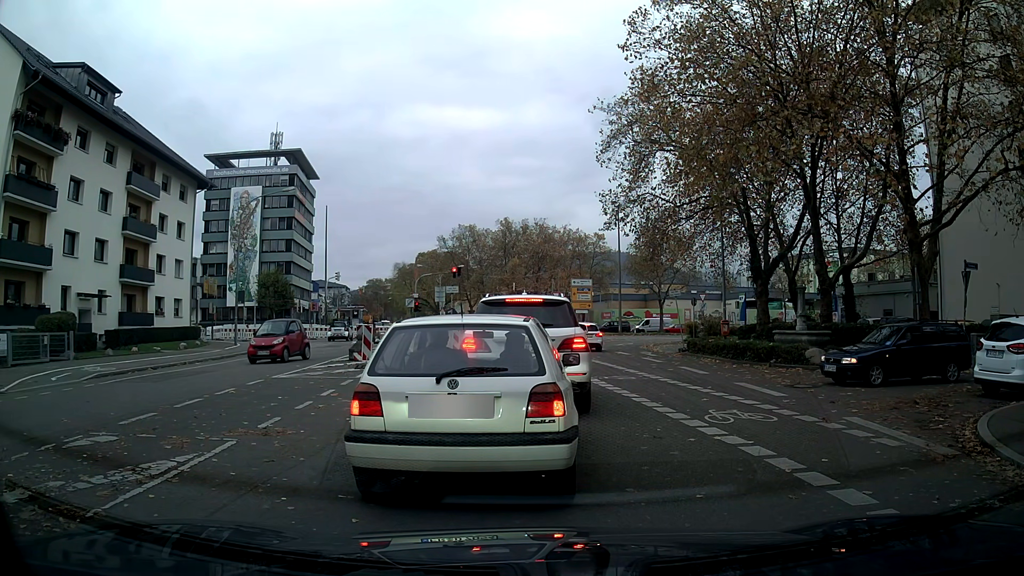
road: tertiary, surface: asphalt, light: Day
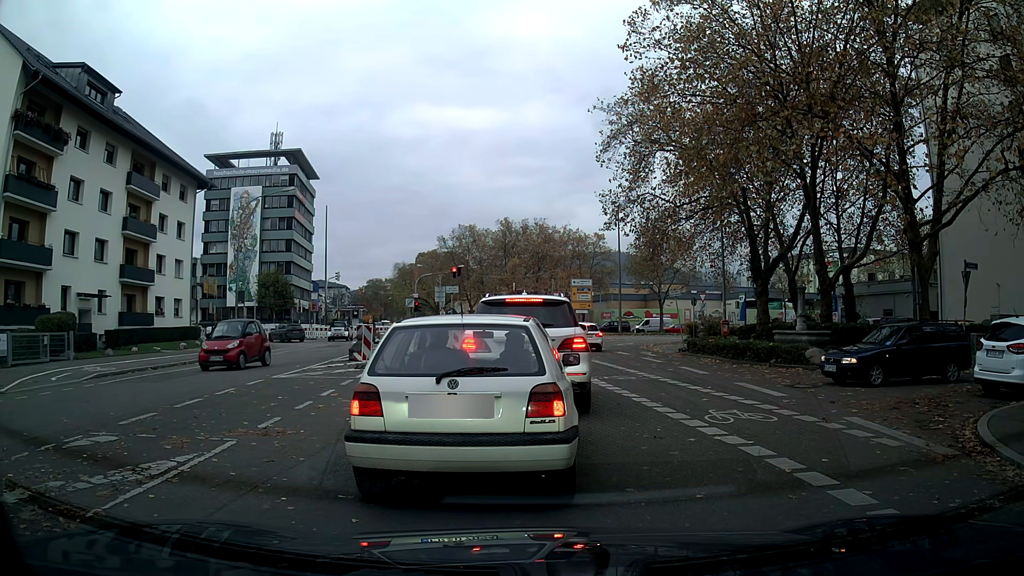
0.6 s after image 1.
(0.0, 0.0) m; 0°
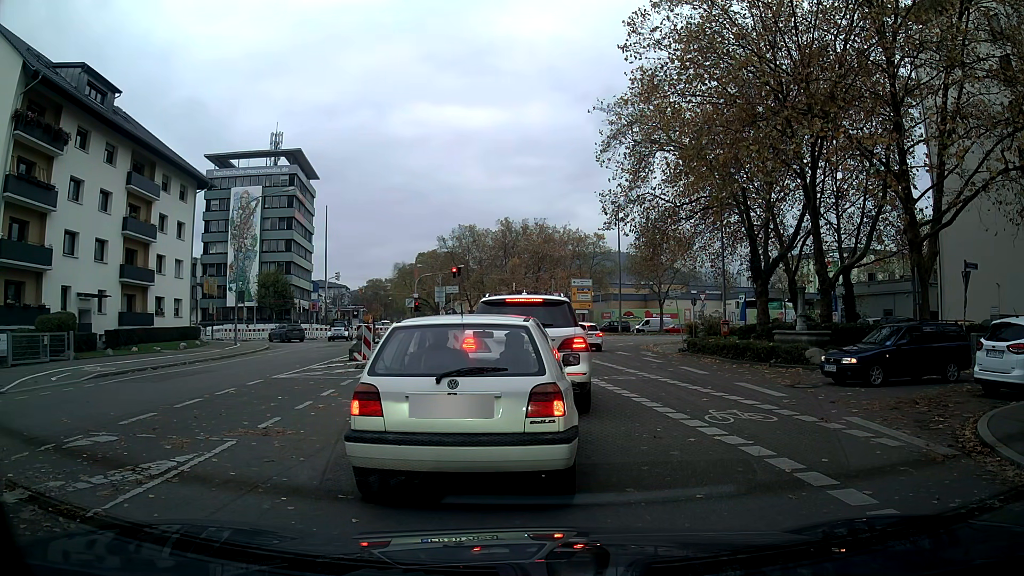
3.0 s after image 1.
(0.0, 0.0) m; 0°
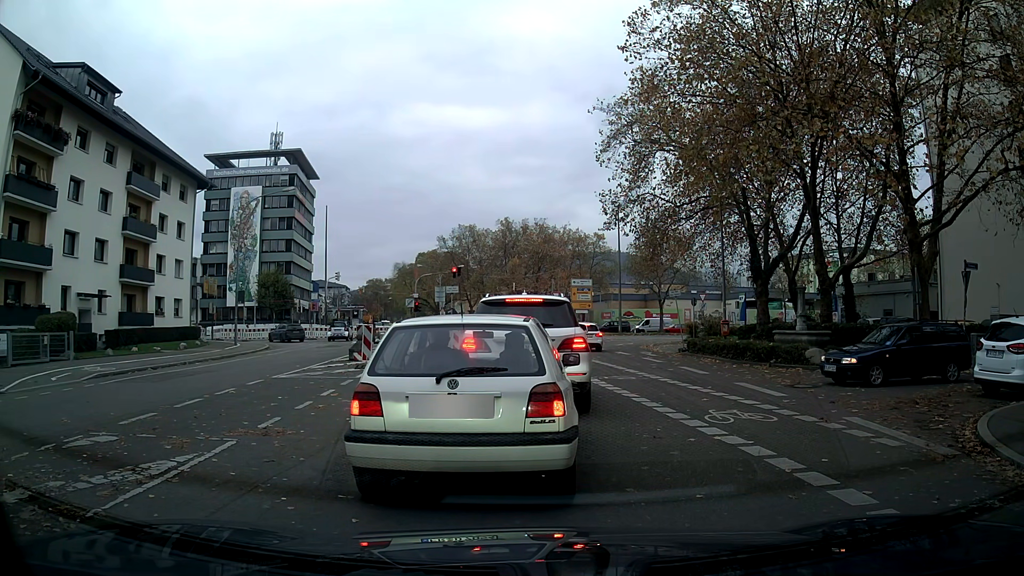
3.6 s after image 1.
(0.0, 0.0) m; 0°
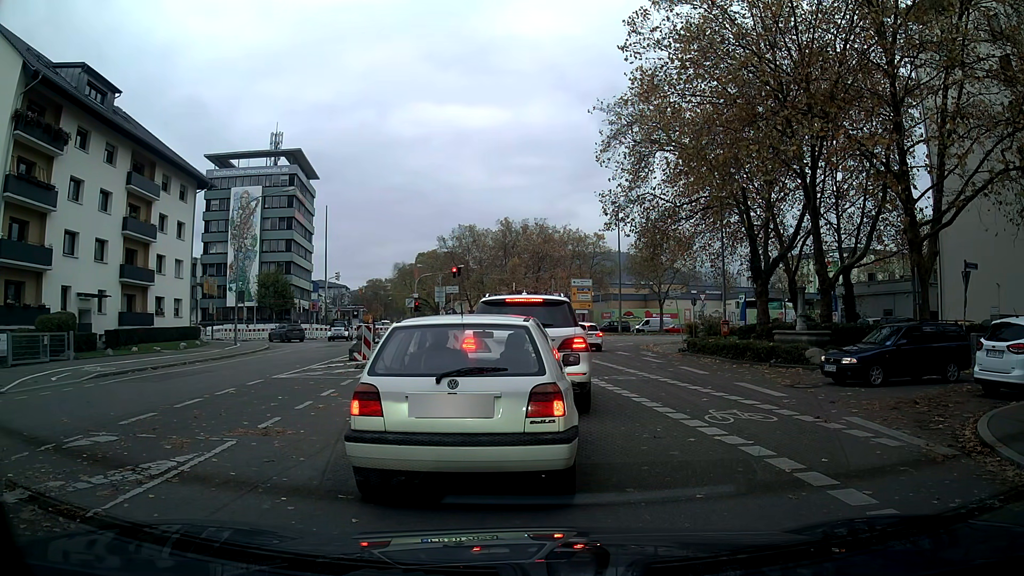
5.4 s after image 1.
(0.0, 0.0) m; 0°
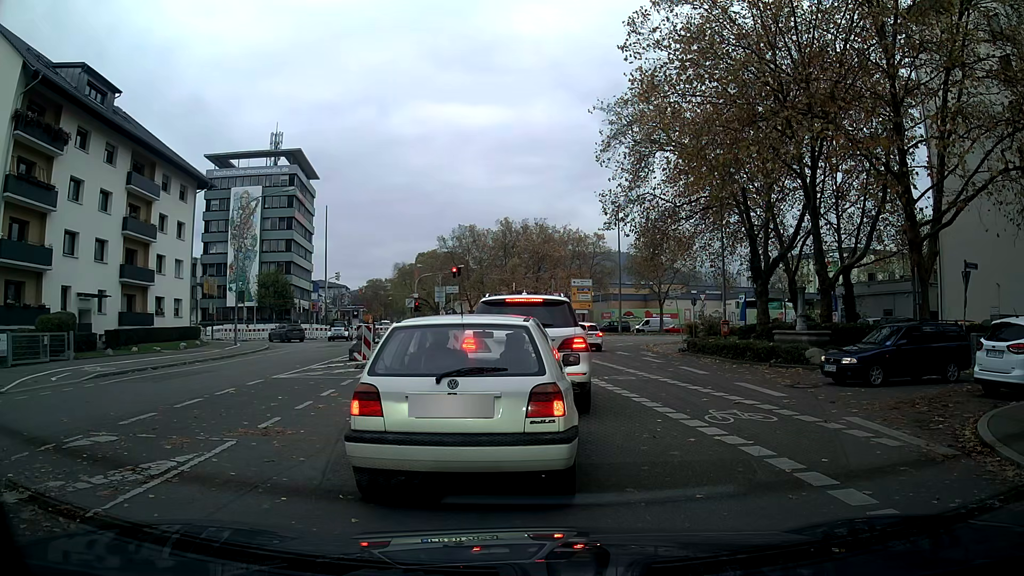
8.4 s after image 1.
(0.0, 0.0) m; 0°
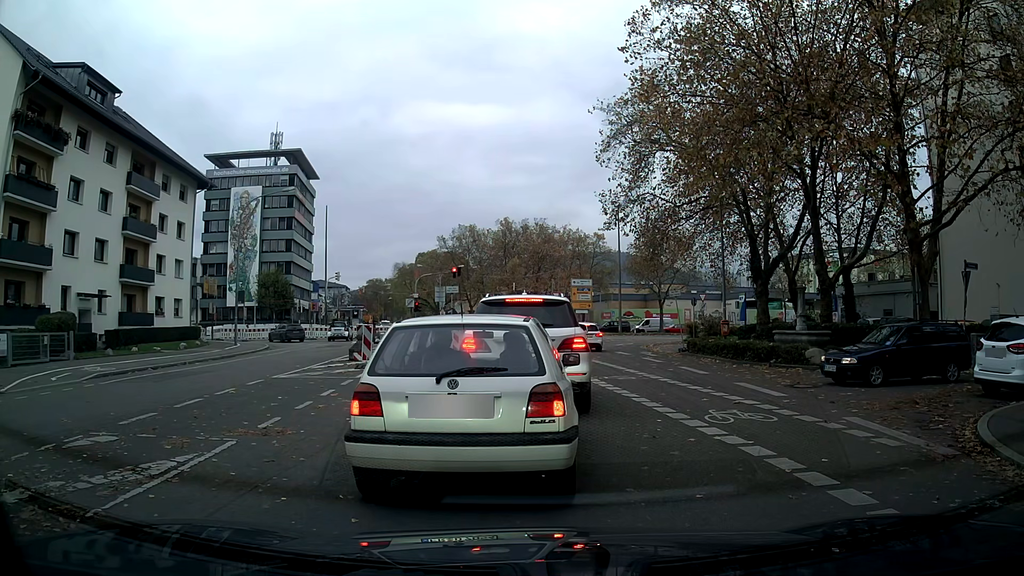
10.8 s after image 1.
(0.0, 0.0) m; 0°
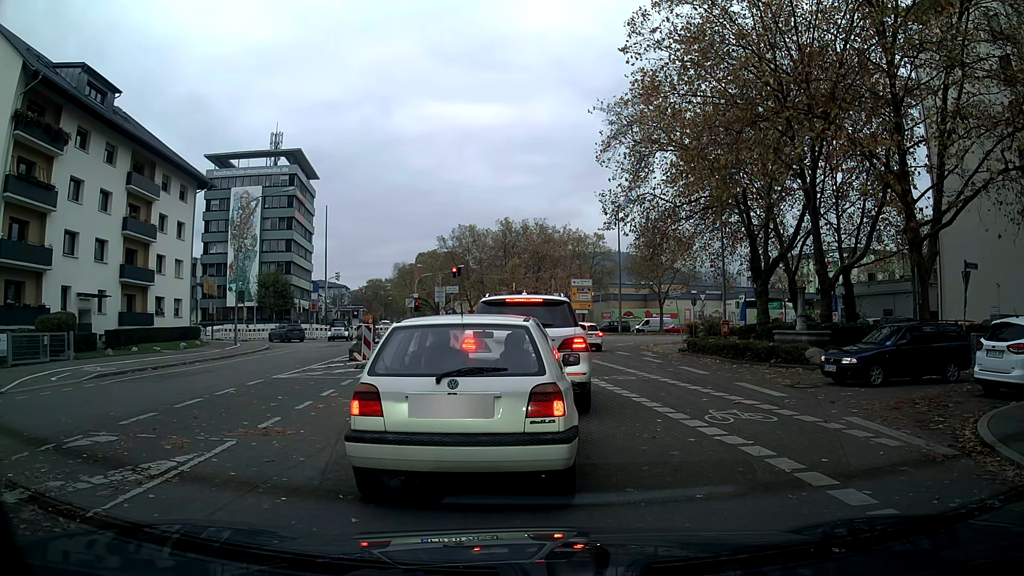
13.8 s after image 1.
(0.0, 0.0) m; 0°
